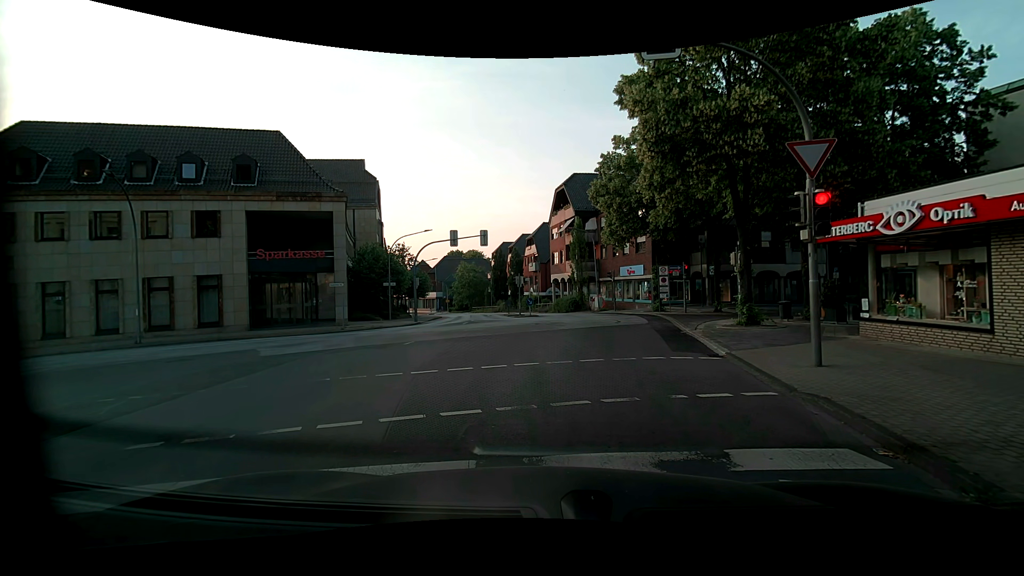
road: unclassified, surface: asphalt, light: Day
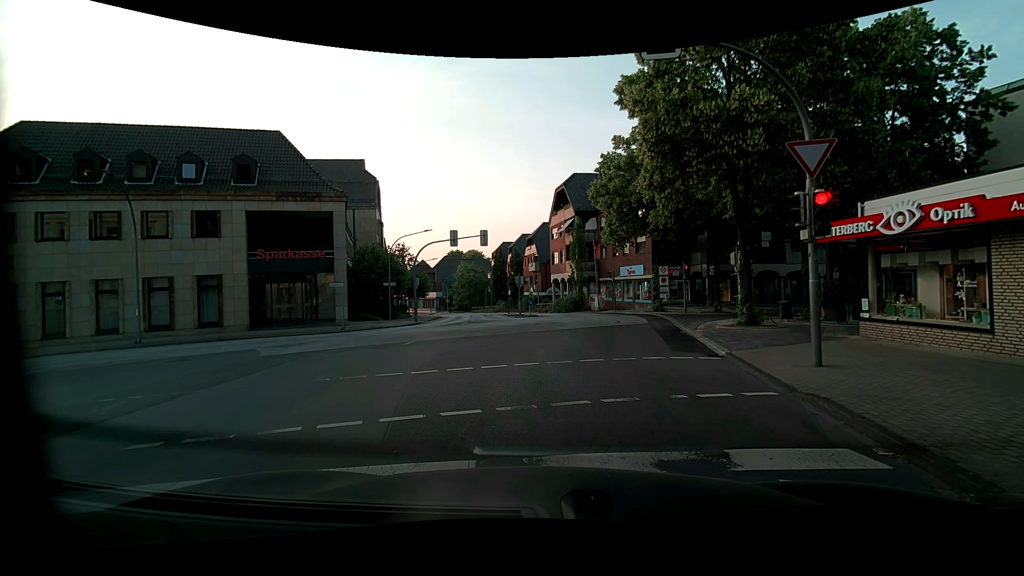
(0.0, 0.0) m; 0°
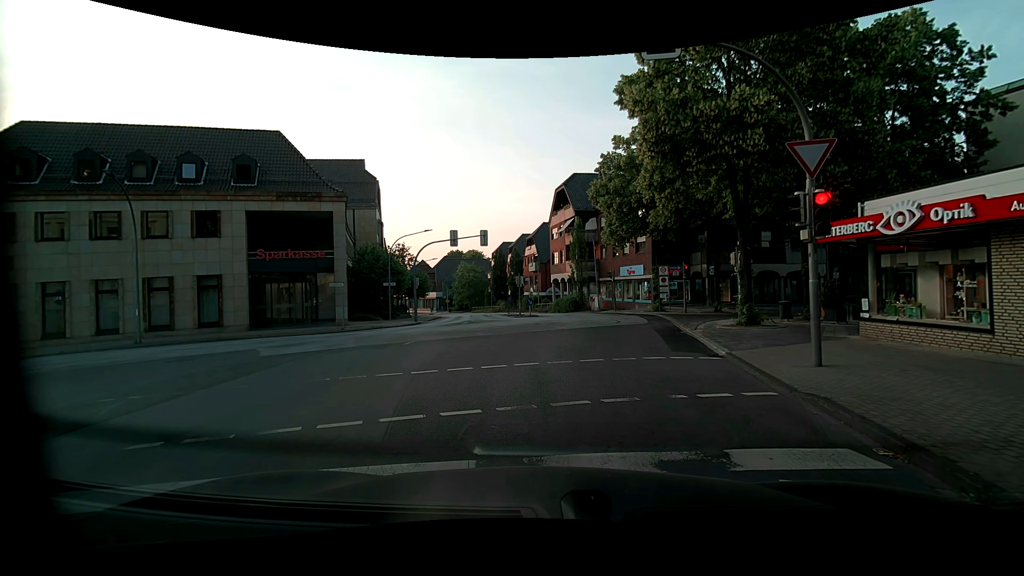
(0.0, 0.0) m; 0°
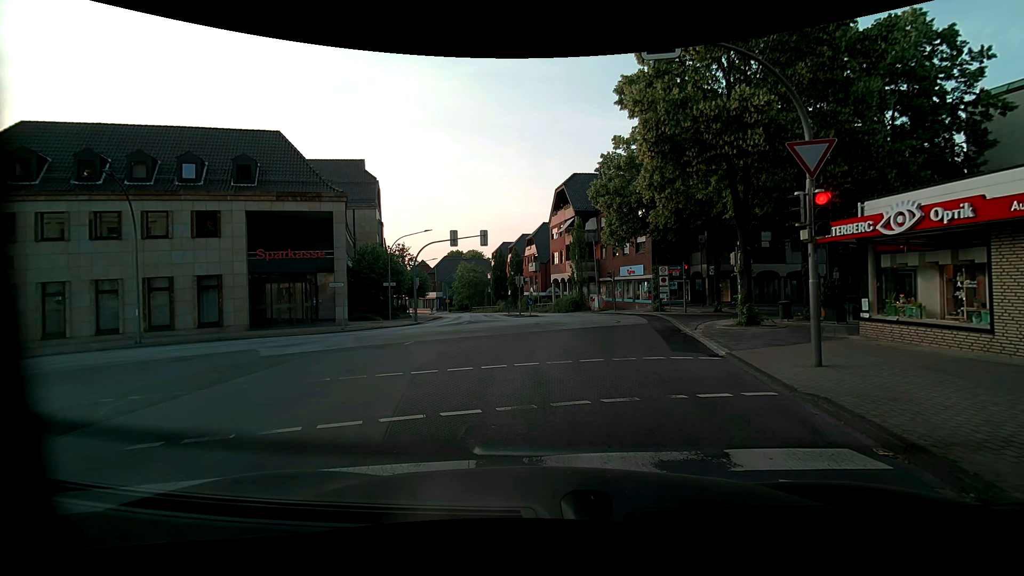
(0.0, 0.0) m; 0°
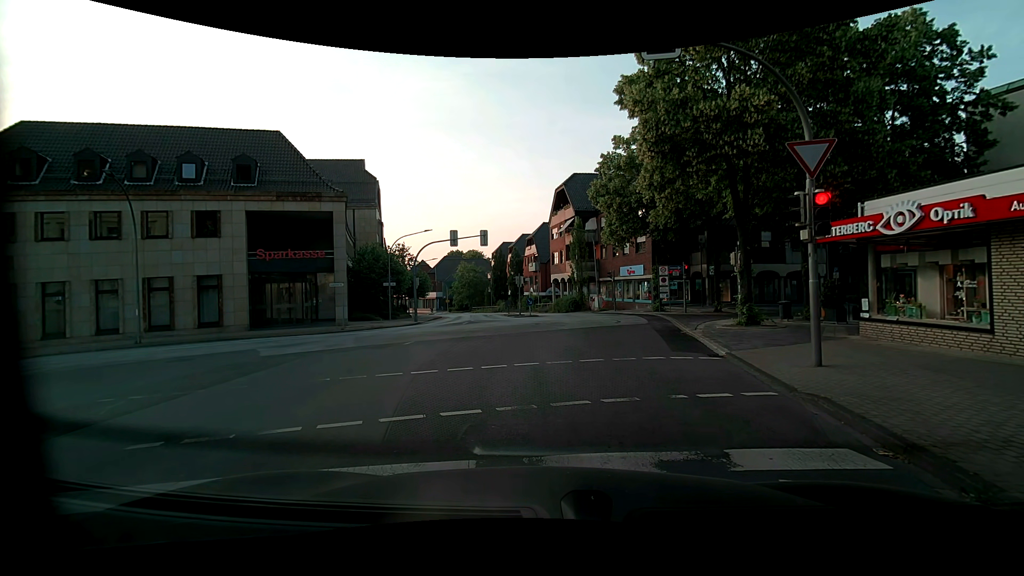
(0.0, 0.0) m; 0°
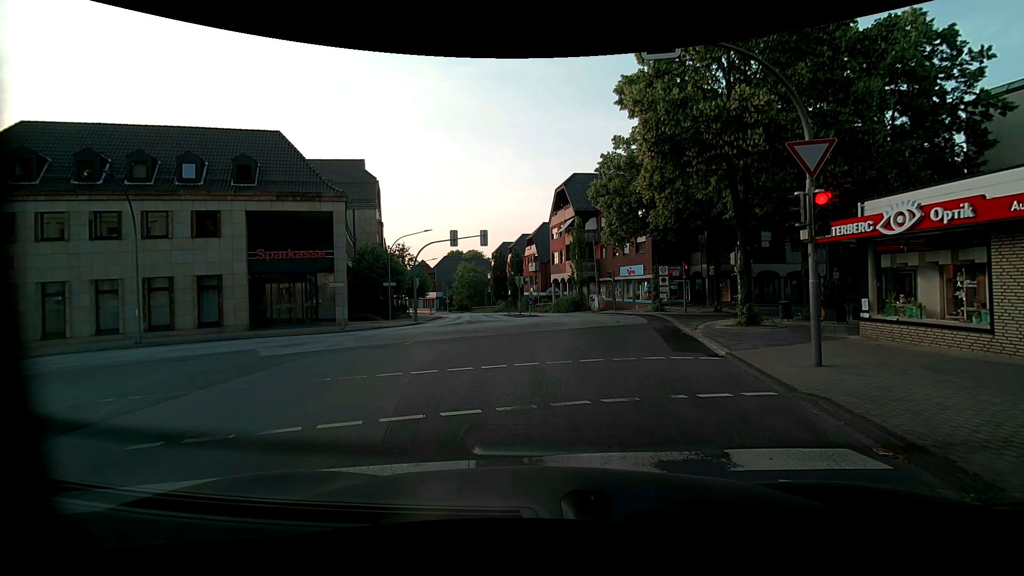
(0.0, 0.0) m; 0°
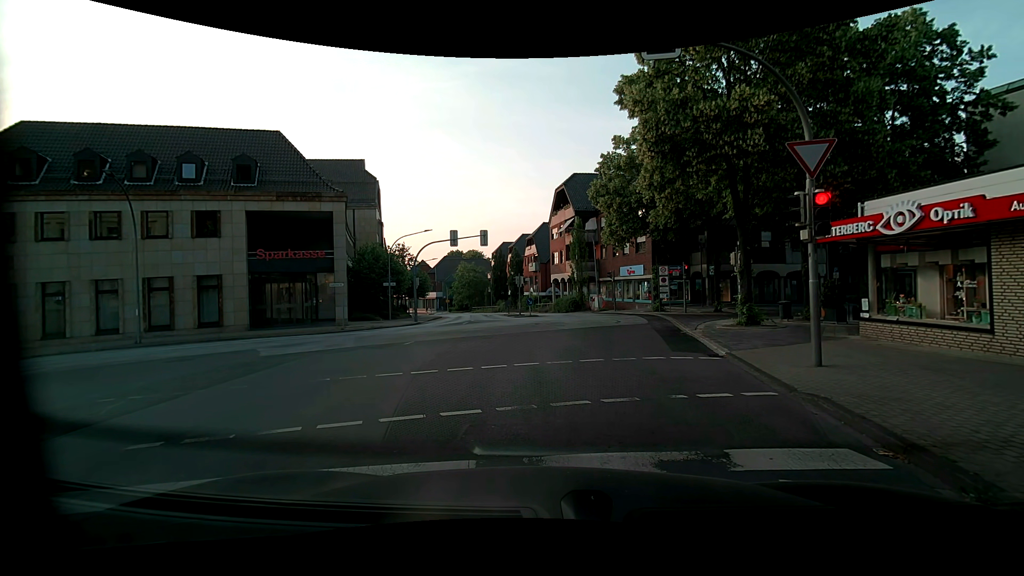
(0.0, 0.0) m; 0°
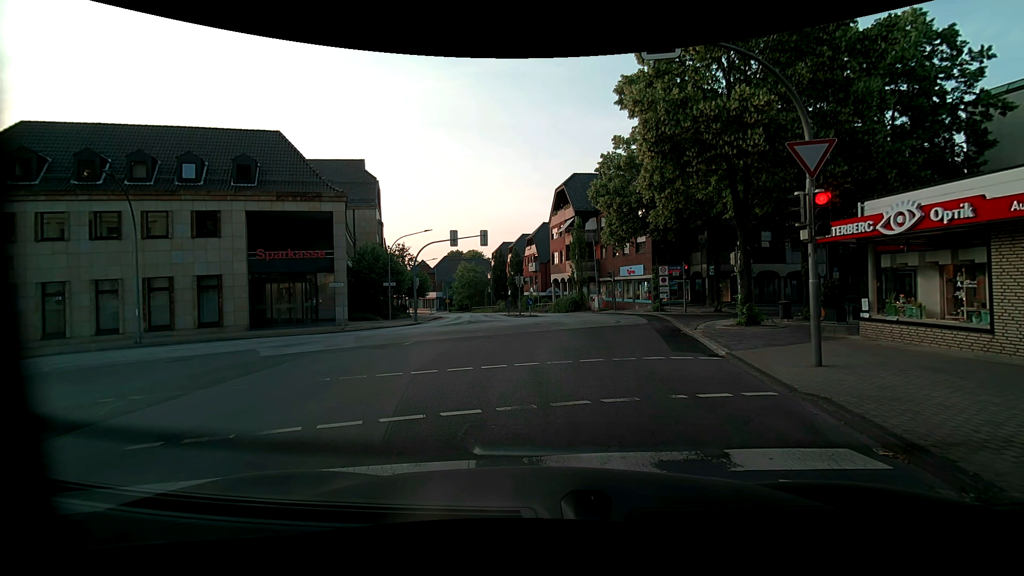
(0.0, 0.0) m; 0°
